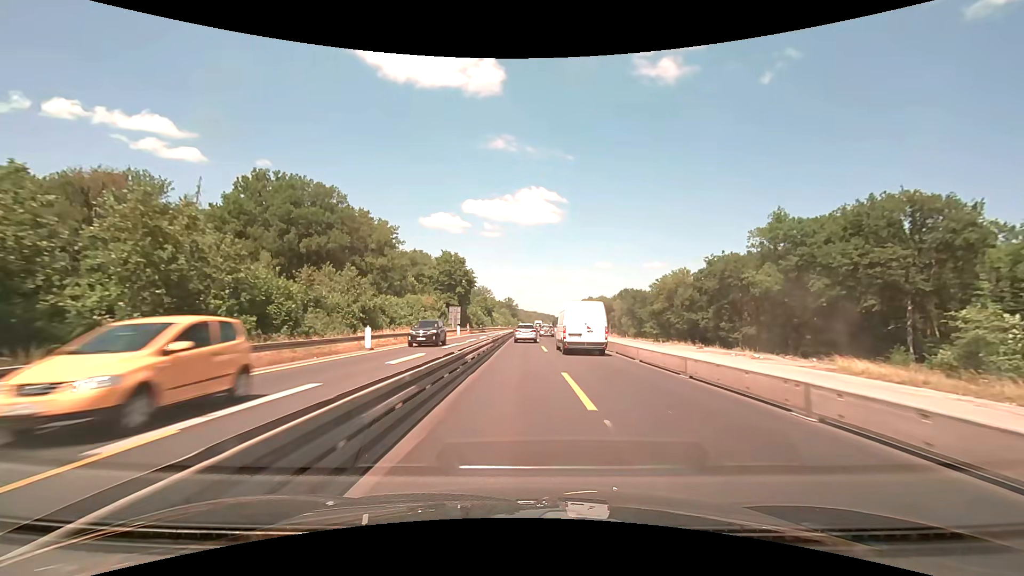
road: motorway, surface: asphalt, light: Day
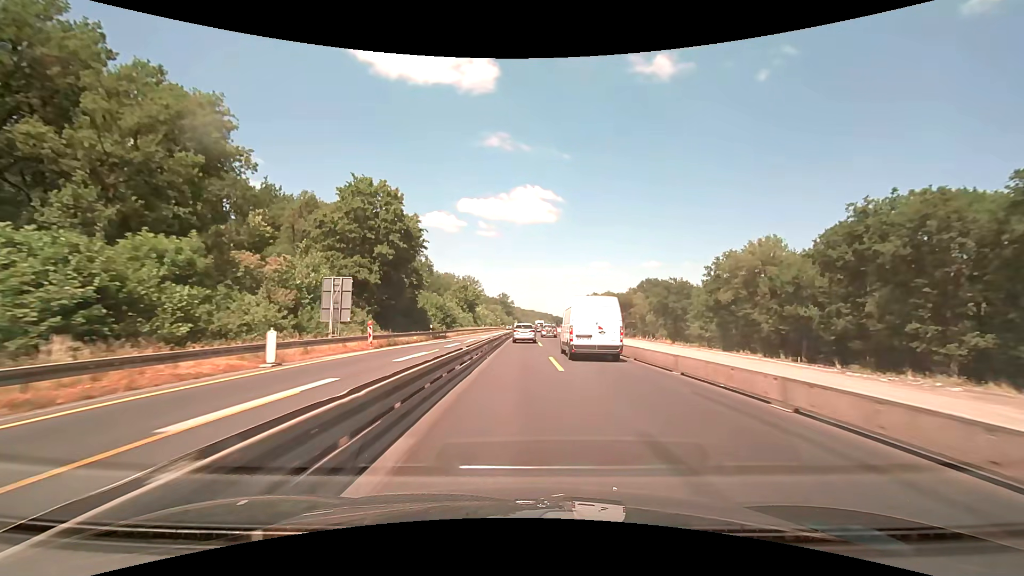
(+0.1, +47.5) m; 0°
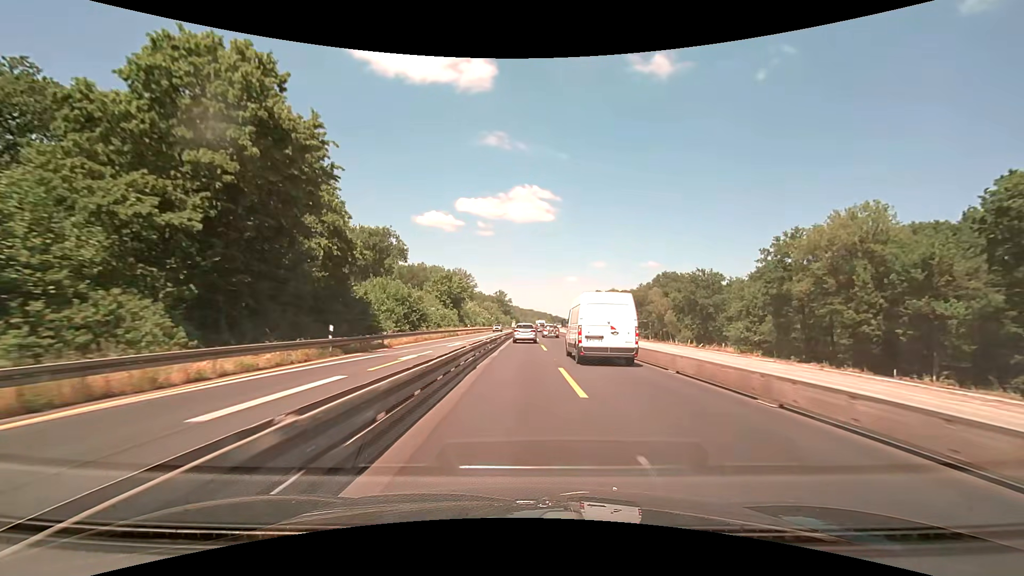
(0.0, +23.6) m; 0°
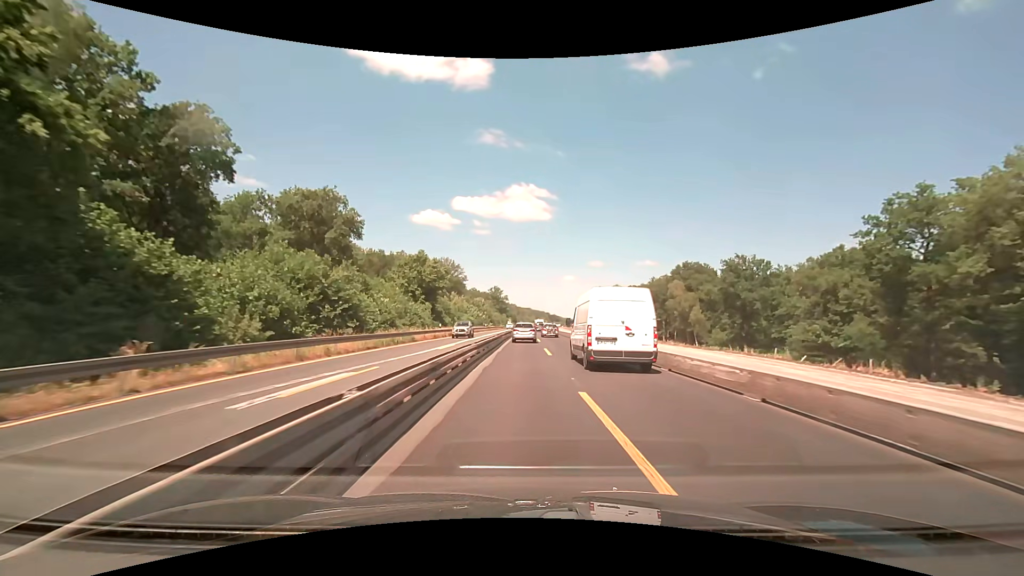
(+0.1, +23.5) m; 0°
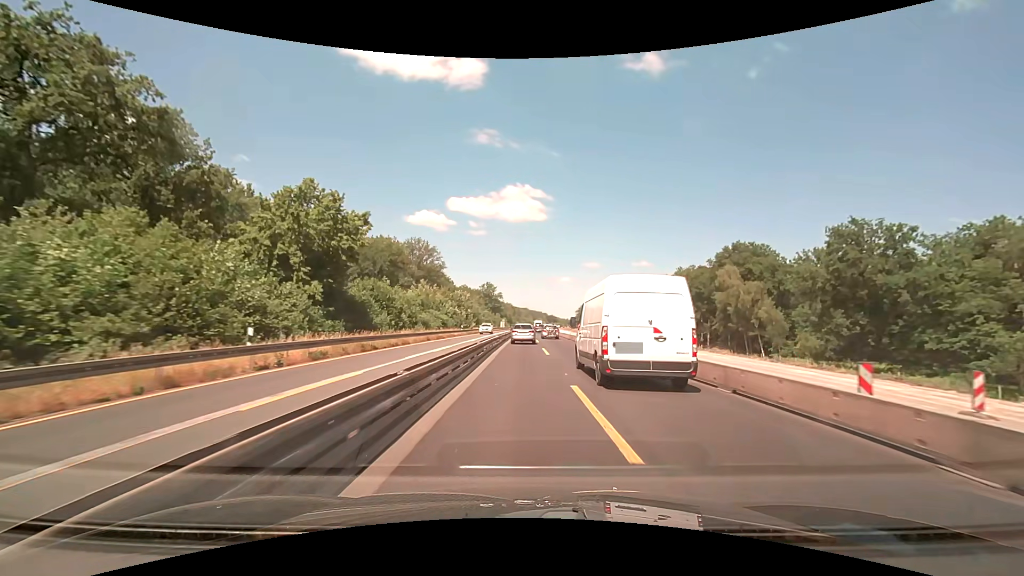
(+0.4, +34.9) m; +1°
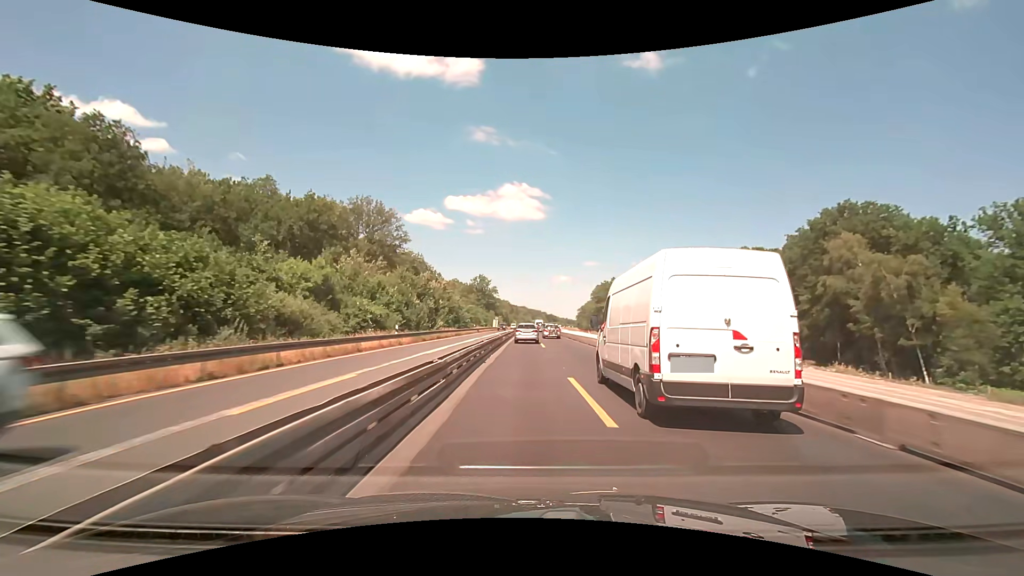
(0.0, +34.7) m; 0°
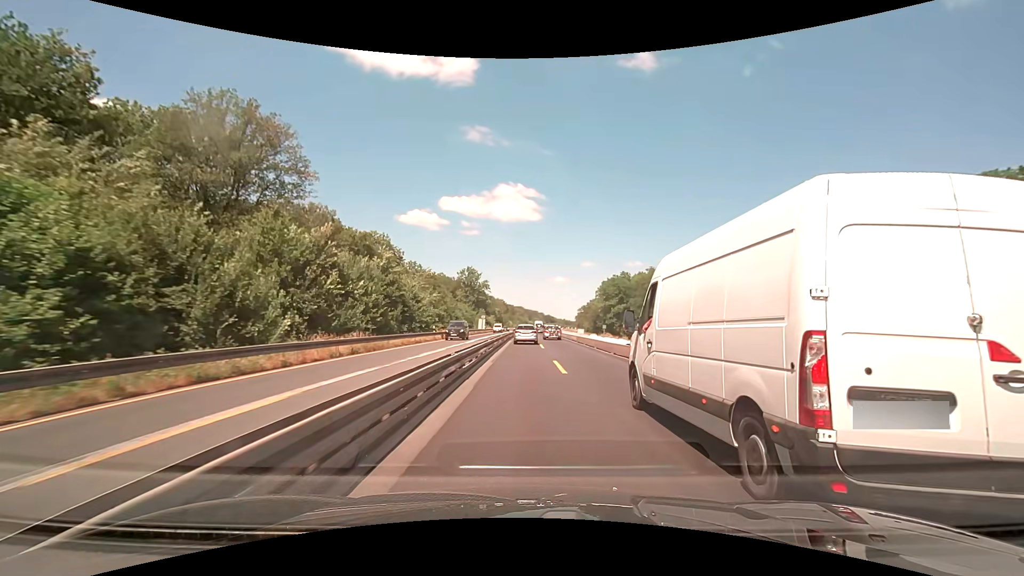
(+0.2, +34.7) m; 0°
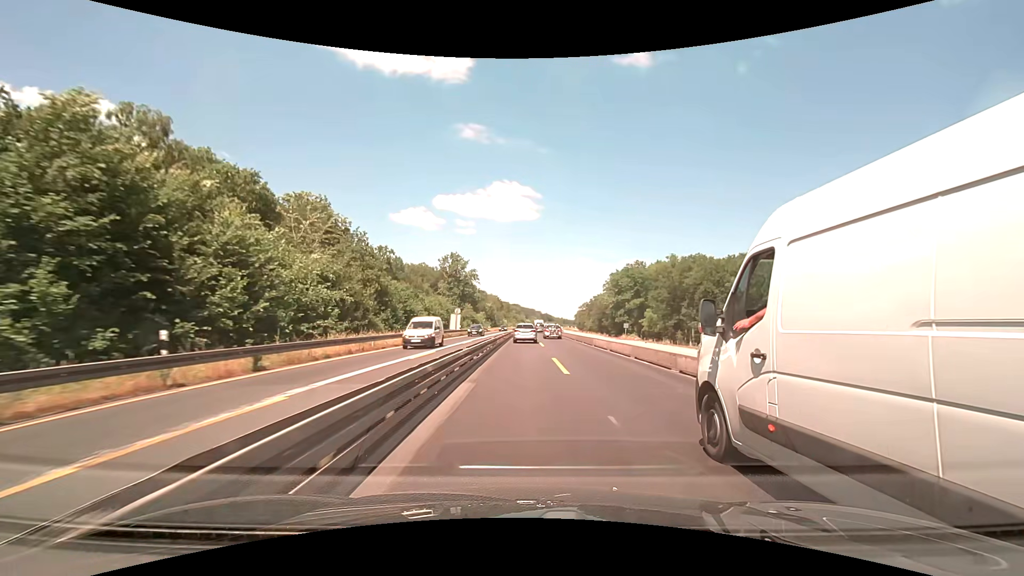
(+0.2, +35.0) m; 0°
(0, +10) (0, +20) (0, +30) (0, +40) (0, +50) (+1, +60) (+1, +70) (+1, +80) (+1, +90) (+1, +100) m
